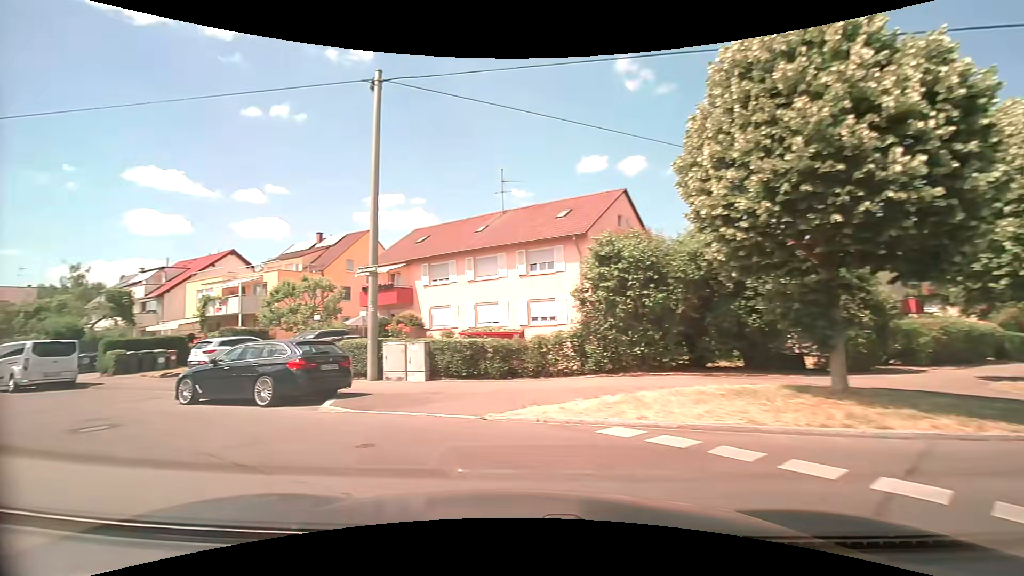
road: tertiary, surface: asphalt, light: Day
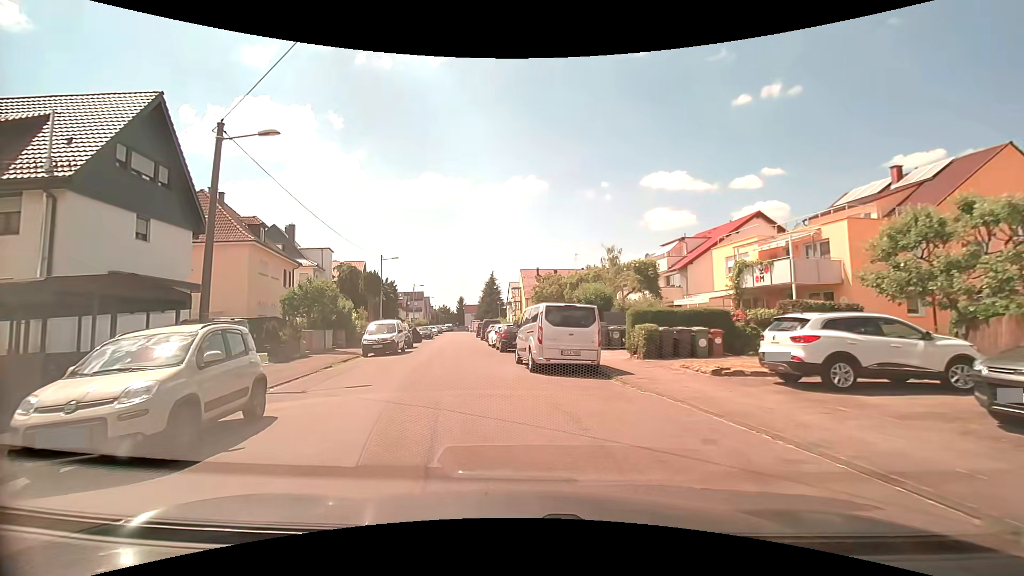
(-6.9, +10.9) m; -53°
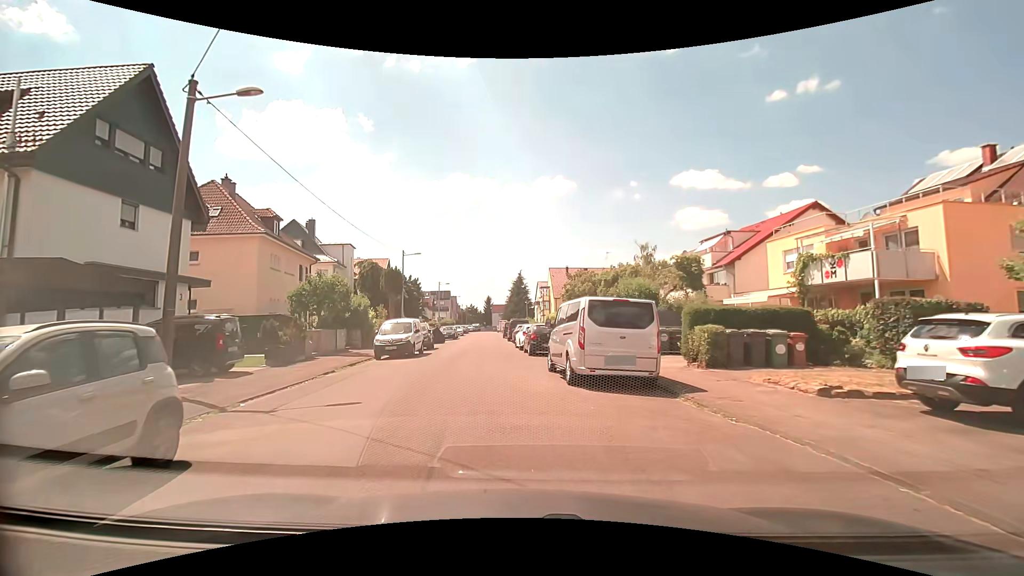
(-0.1, +3.0) m; -4°
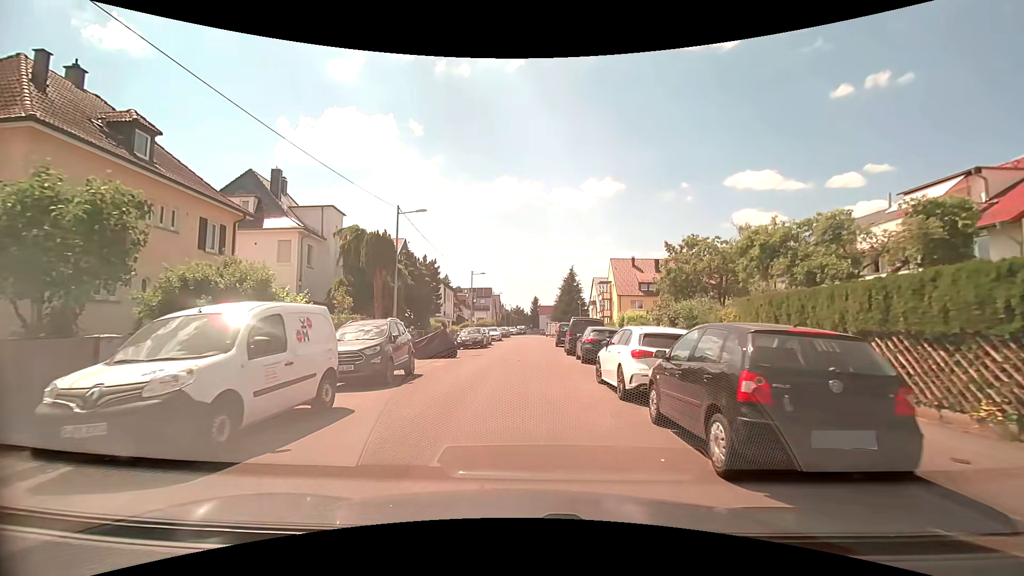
(-1.2, +17.7) m; -5°
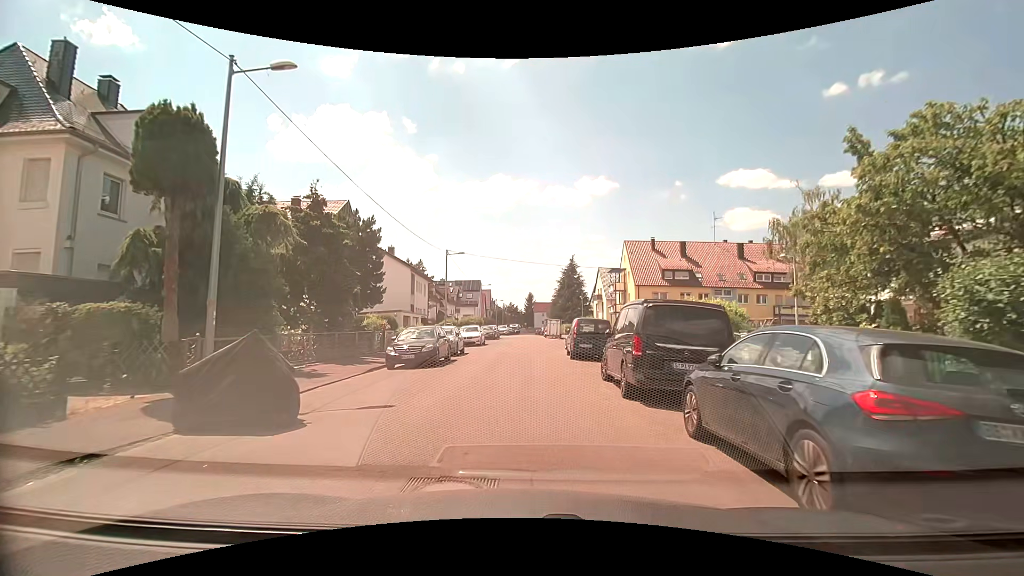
(-0.2, +15.5) m; 0°
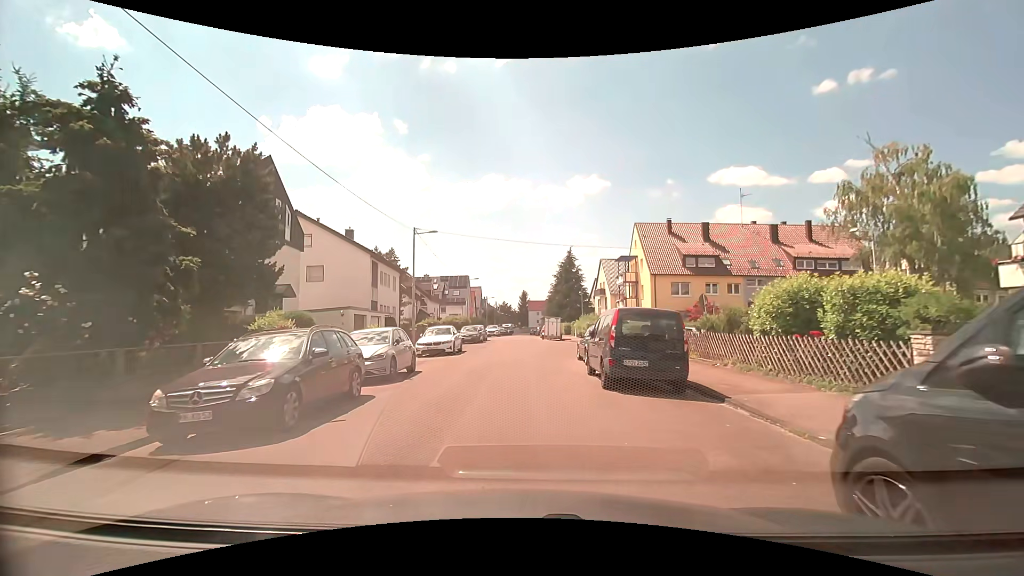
(+0.1, +10.3) m; +1°
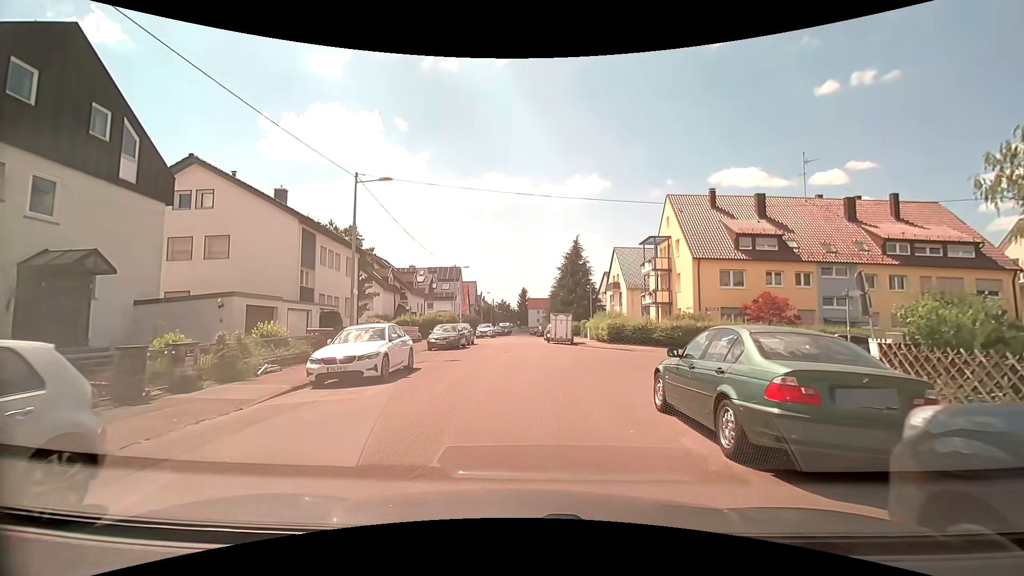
(-0.2, +11.9) m; 0°
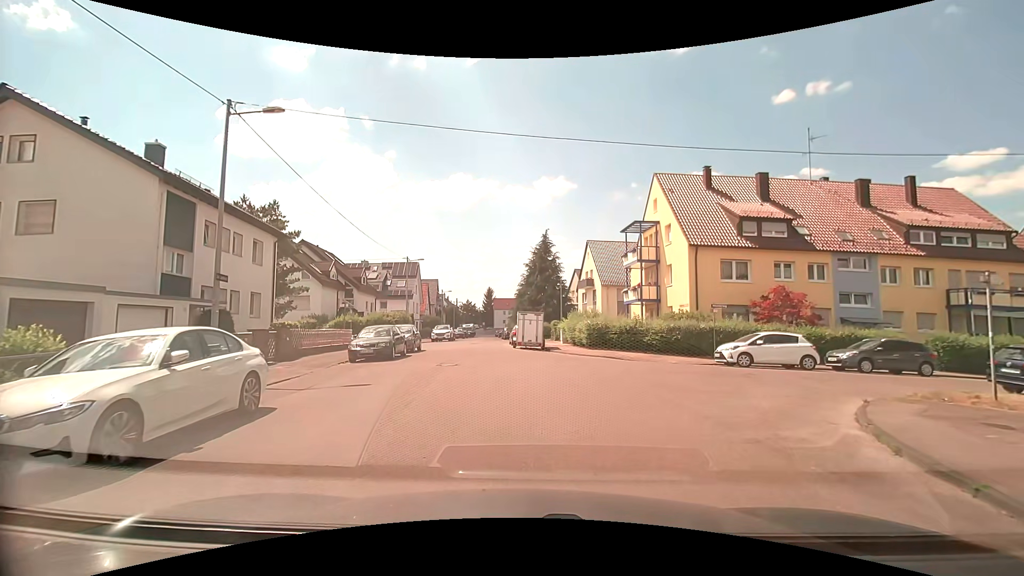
(+0.1, +6.9) m; +3°
(+1, +10) (+1, +20) (-2, +30) (-3, +40) (-4, +50) (-4, +60) (-4, +69) (-4, +79) (-5, +89) (-6, +99) m
